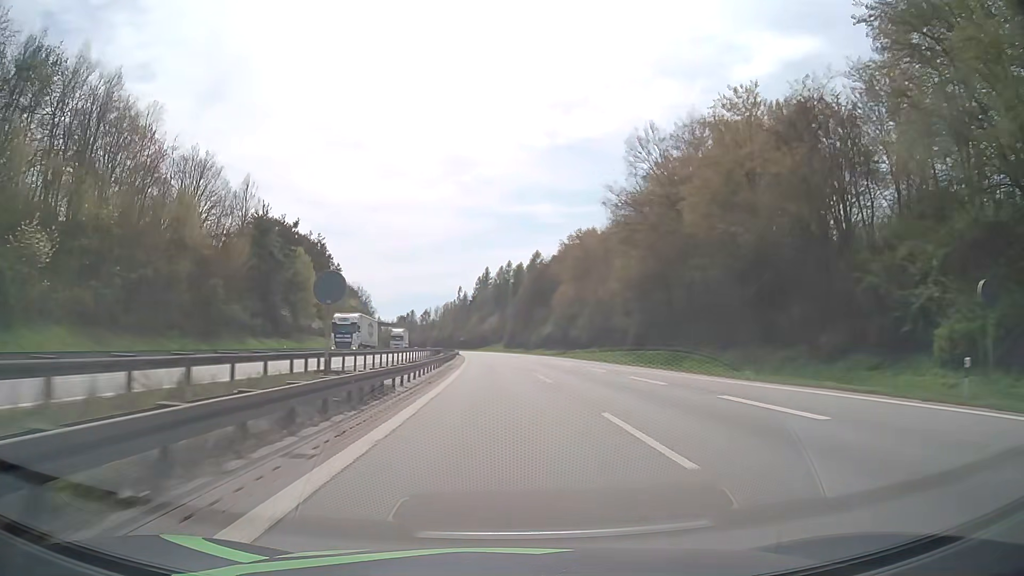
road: motorway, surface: asphalt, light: Day
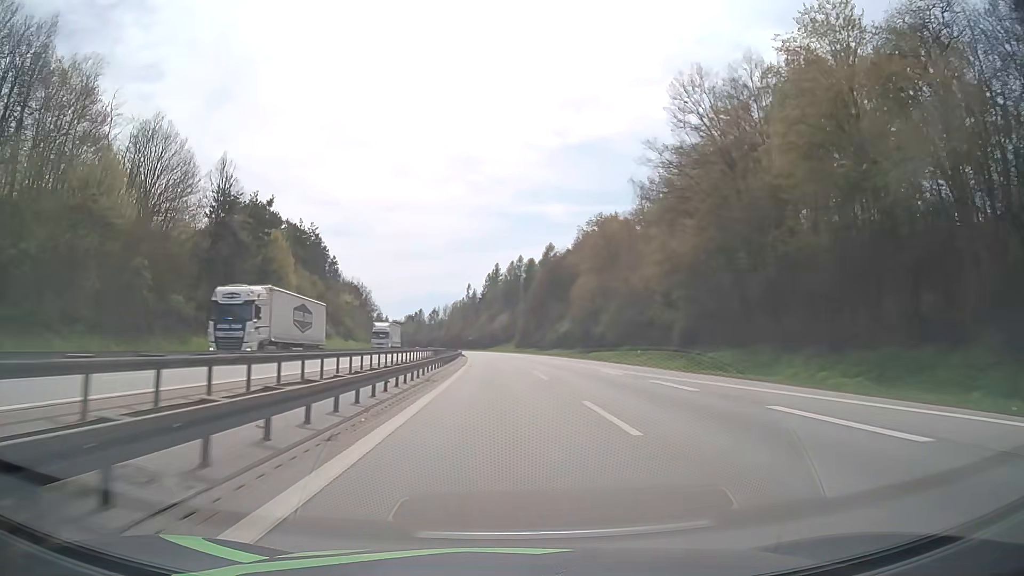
(-0.1, +15.3) m; -1°
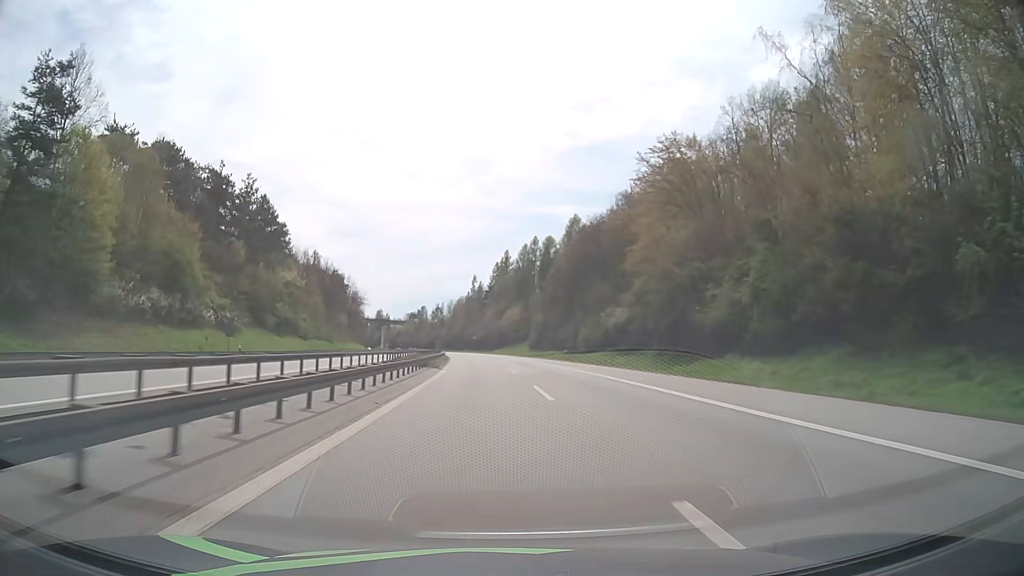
(-0.4, +45.9) m; -1°
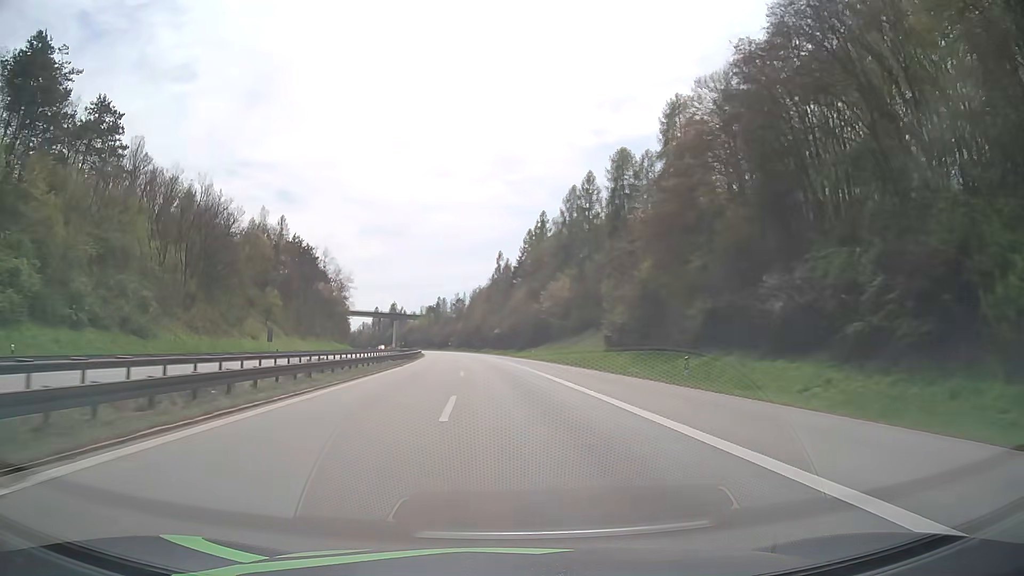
(-1.3, +76.9) m; -3°
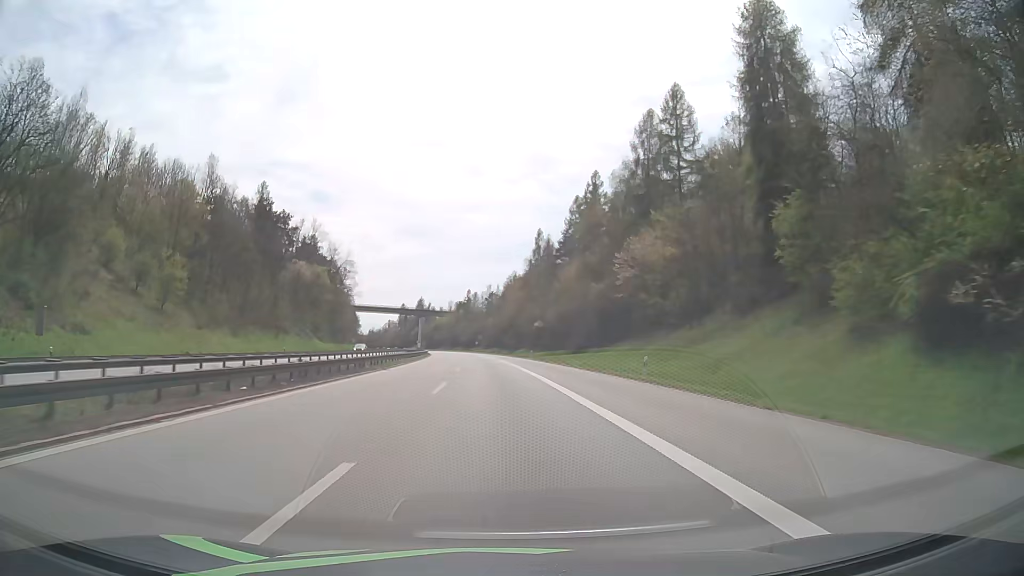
(-1.2, +46.5) m; -3°
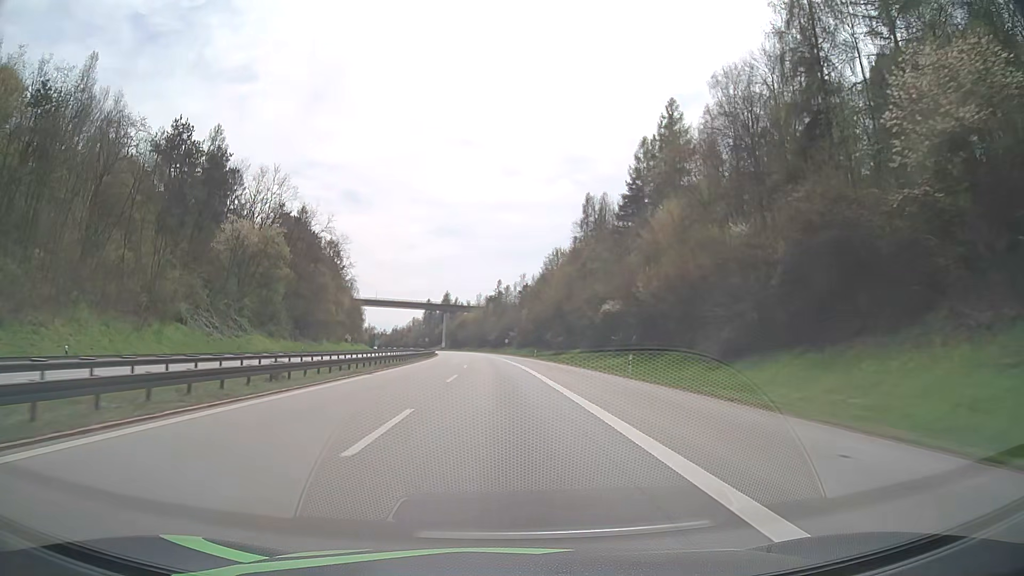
(-1.3, +47.0) m; -3°
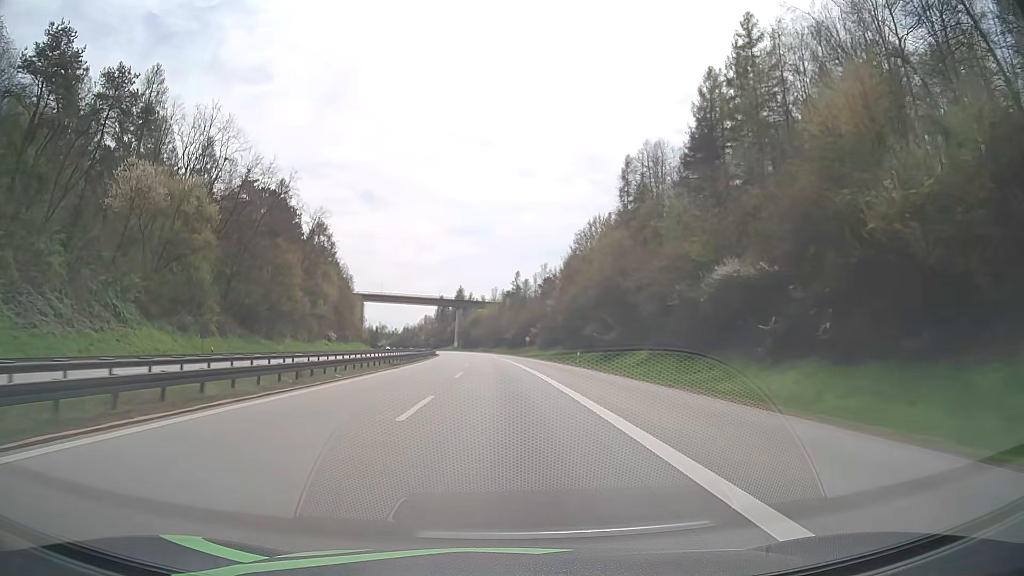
(-0.4, +31.7) m; -2°
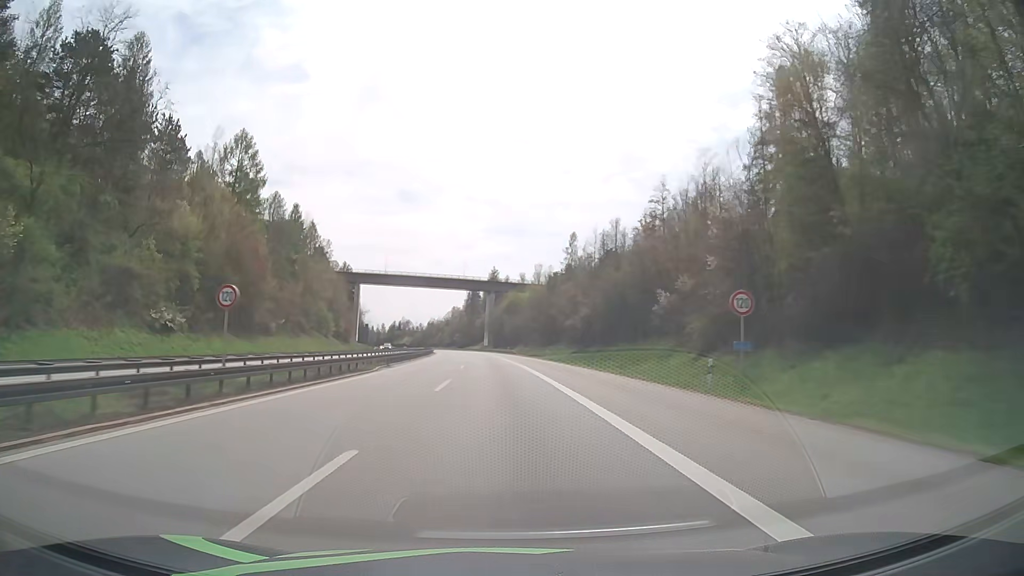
(-2.4, +81.7) m; -3°
(0, +10) (0, +20) (0, +30) (-1, +40) (-1, +50) (-1, +60) (-2, +70) (-2, +80) (-3, +90) (-4, +100) m
